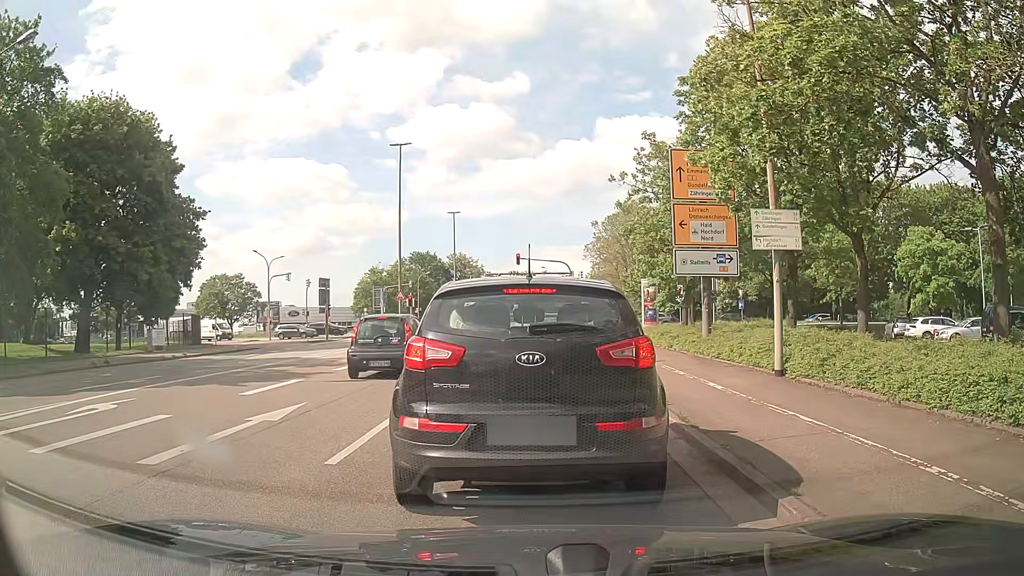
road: unclassified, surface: asphalt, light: Day
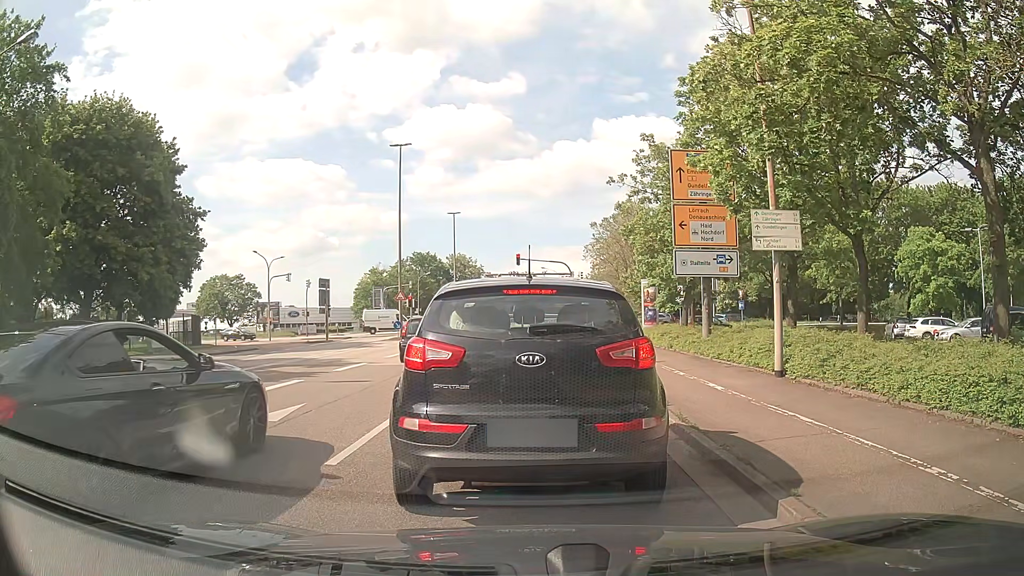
(0.0, +0.1) m; 0°
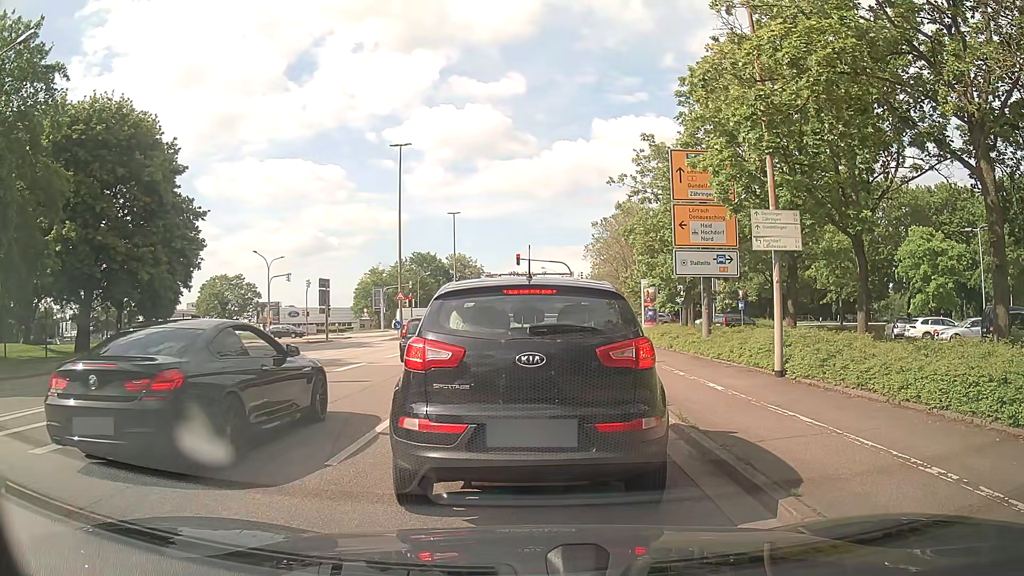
(0.0, 0.0) m; 0°
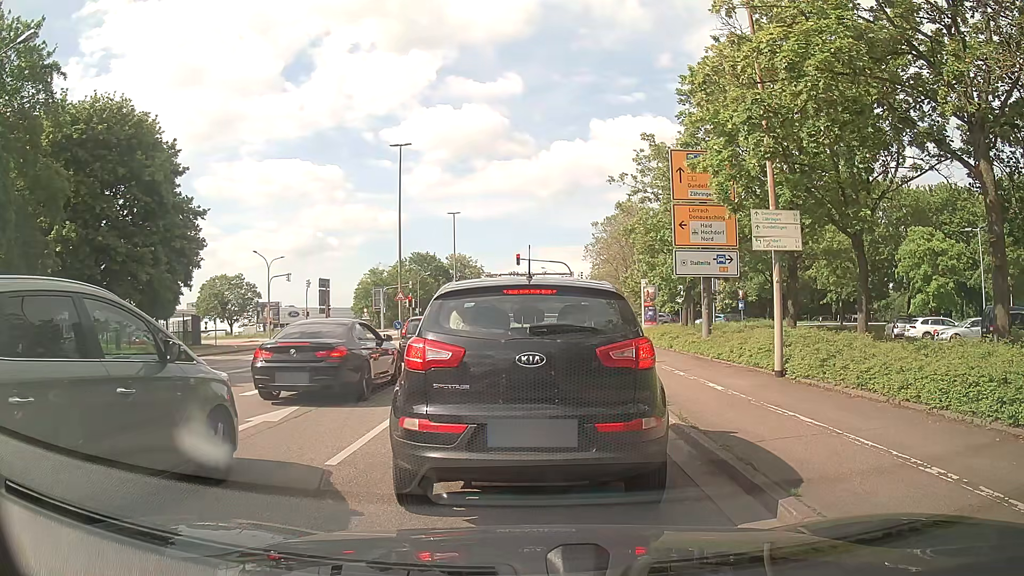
(0.0, 0.0) m; 0°
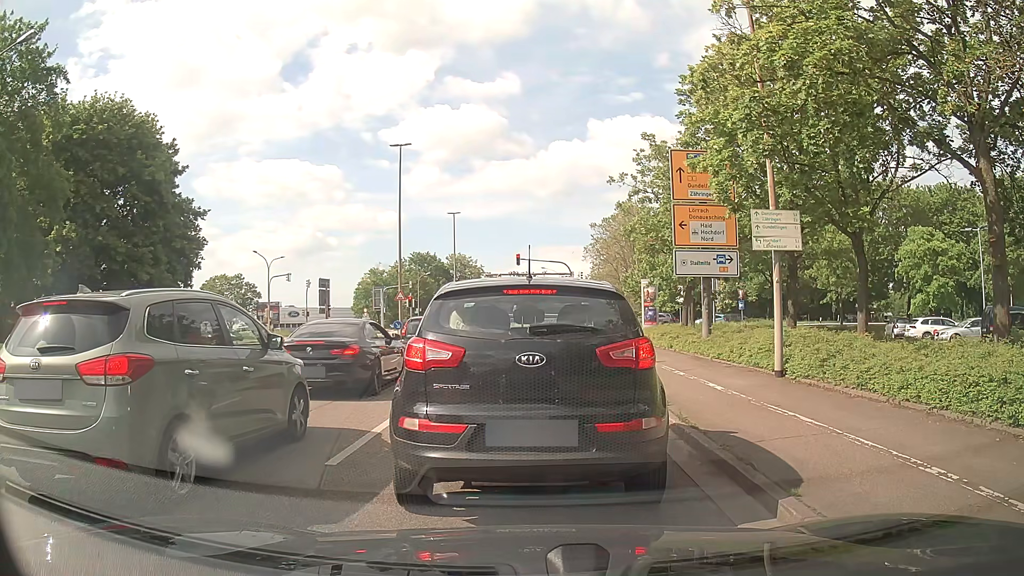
(0.0, 0.0) m; 0°
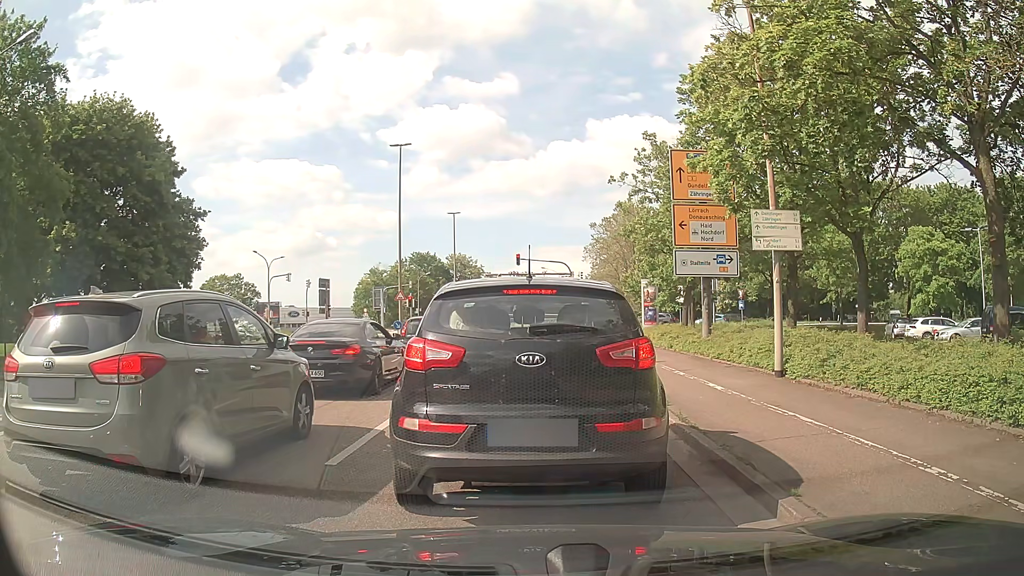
(0.0, 0.0) m; 0°
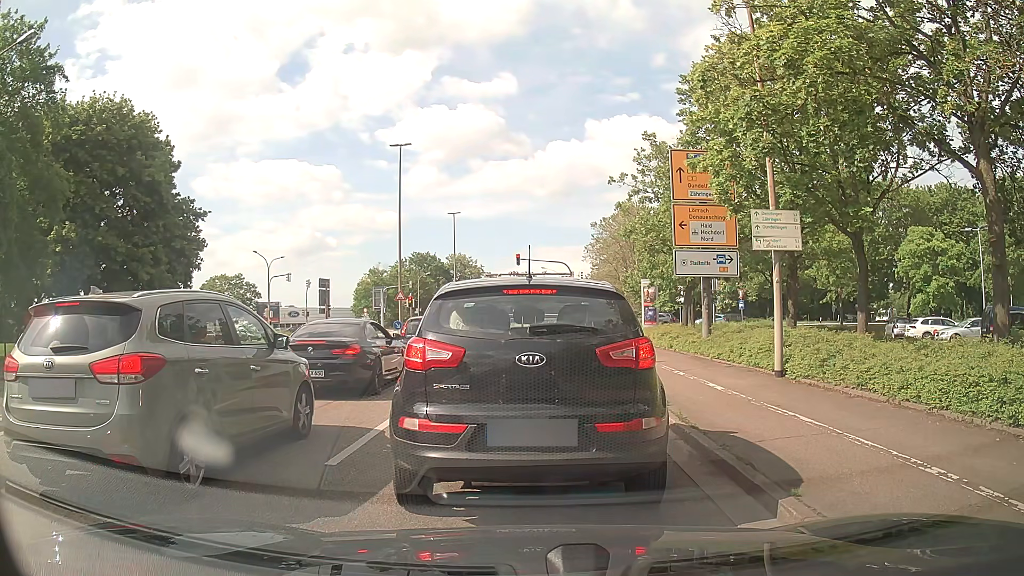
(0.0, 0.0) m; 0°
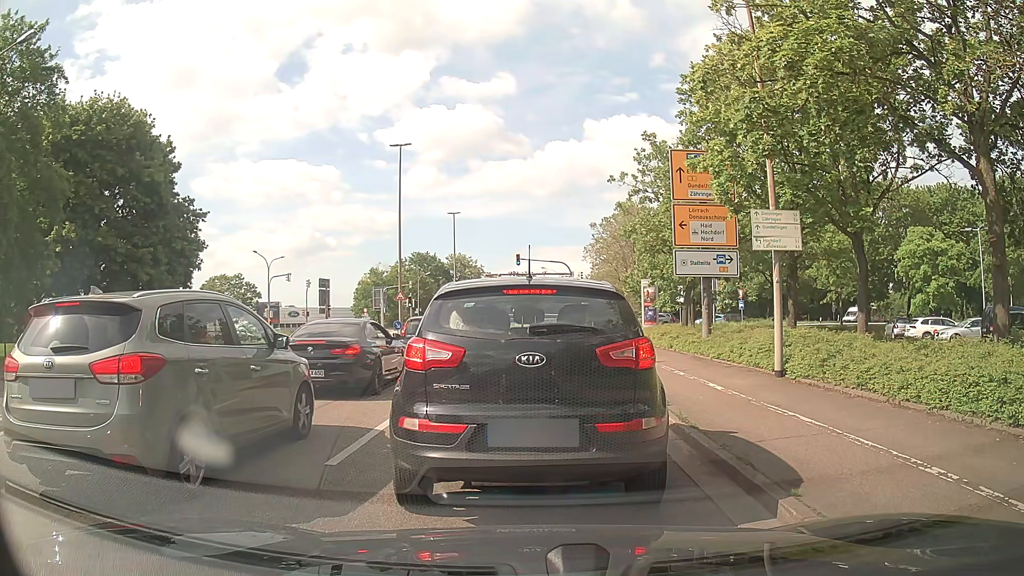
(0.0, 0.0) m; 0°
